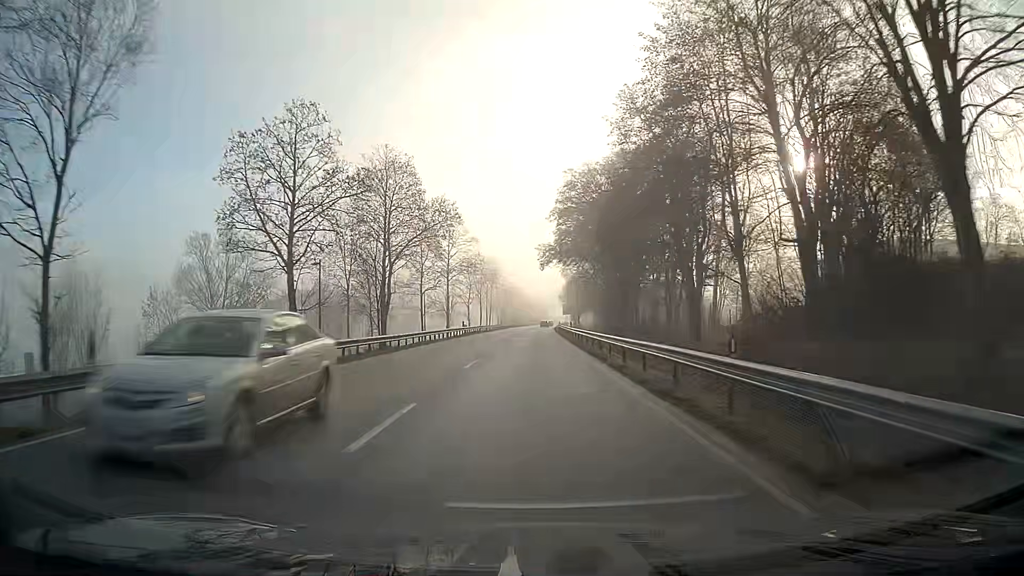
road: primary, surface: asphalt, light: Day
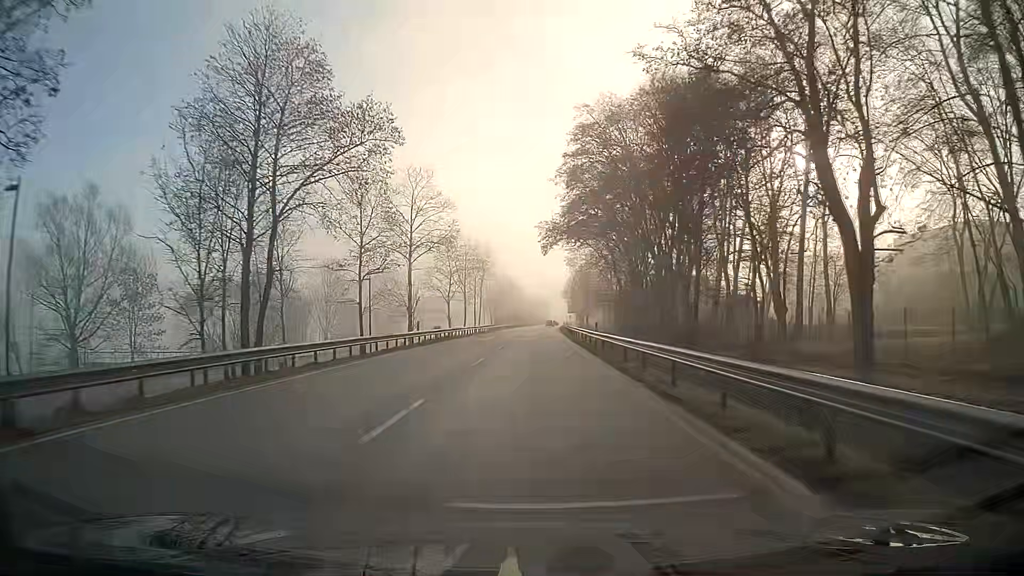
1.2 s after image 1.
(-0.1, +23.7) m; 0°
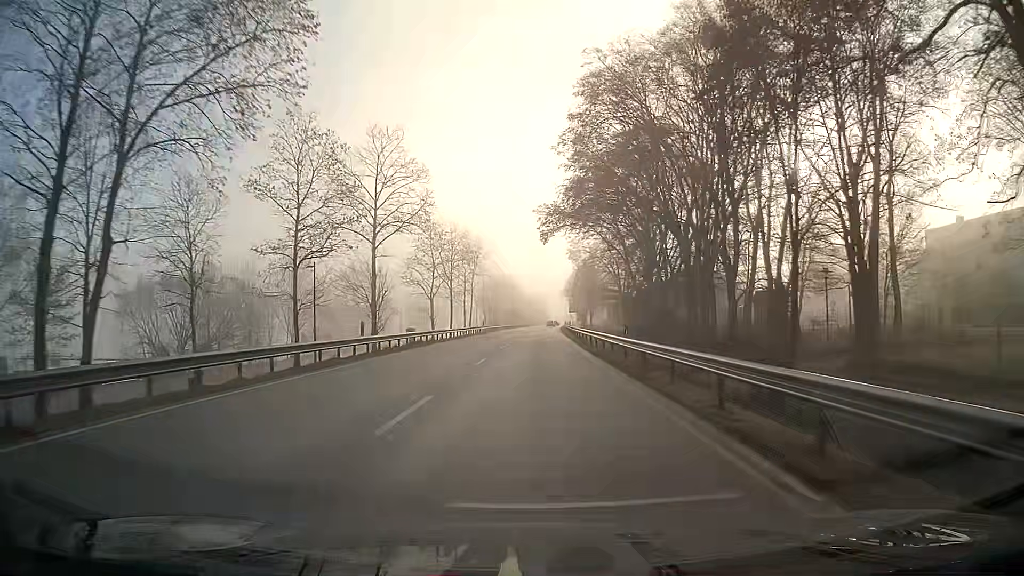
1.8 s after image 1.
(0.0, +11.8) m; 0°
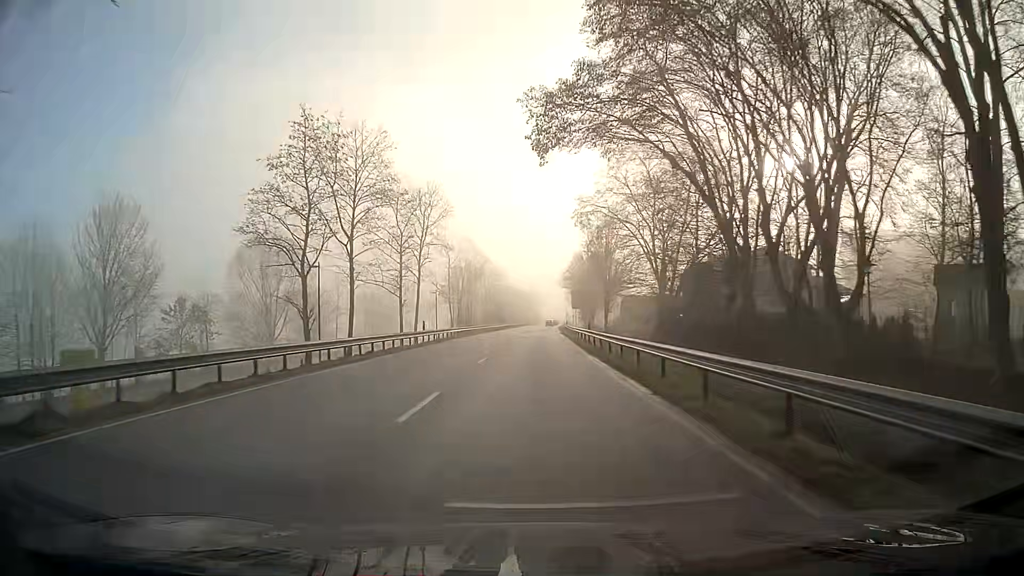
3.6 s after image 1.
(+0.2, +35.3) m; +1°
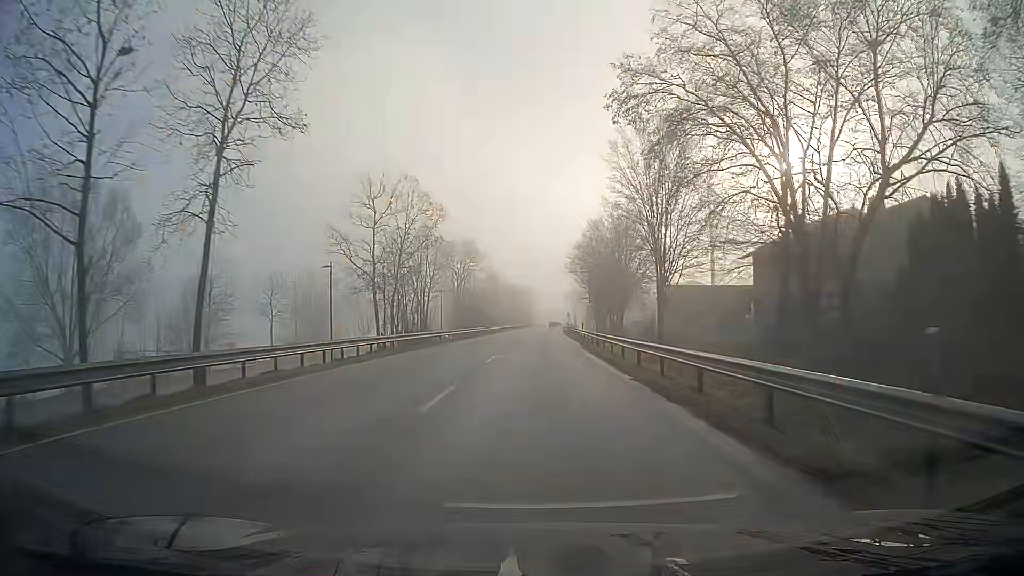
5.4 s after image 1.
(+0.1, +35.3) m; +1°
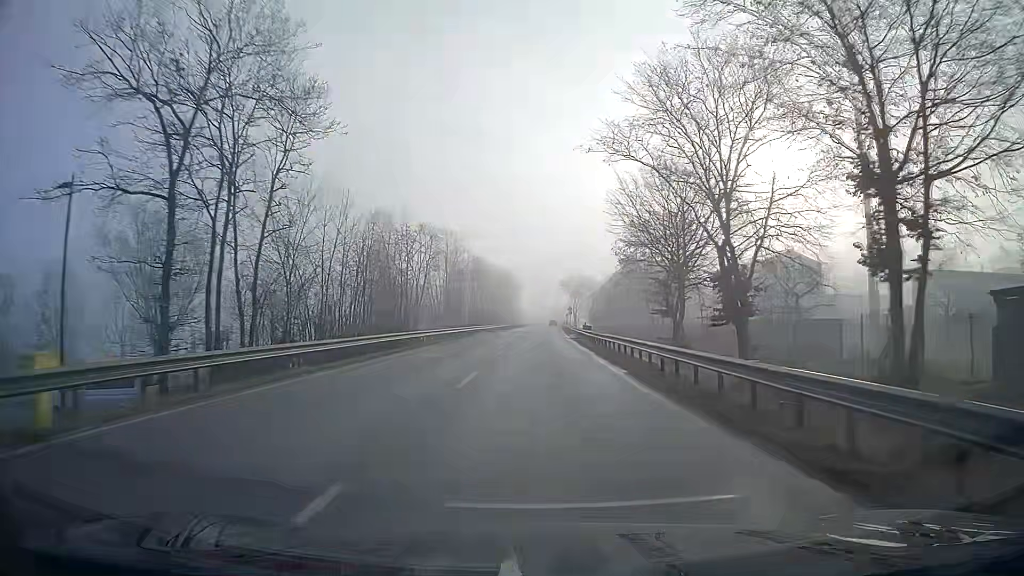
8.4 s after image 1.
(+0.7, +56.6) m; +1°
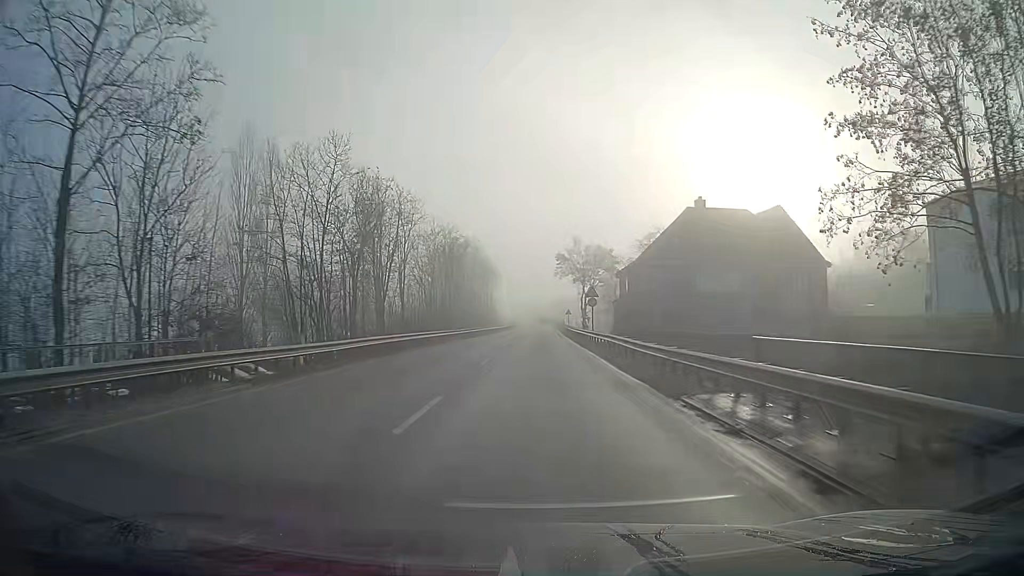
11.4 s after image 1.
(+0.6, +53.8) m; +1°
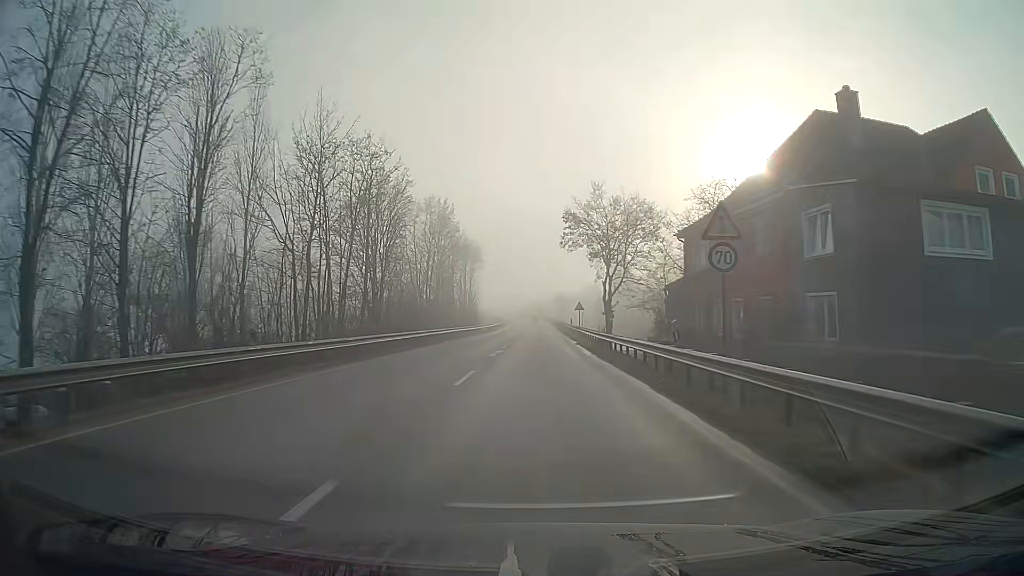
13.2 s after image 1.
(+0.1, +30.7) m; 0°
(0, +10) (0, +20) (0, +30) (0, +40) (0, +50) (+1, +60) (+1, +70) (+1, +80) (+1, +90) (0, +100) m
